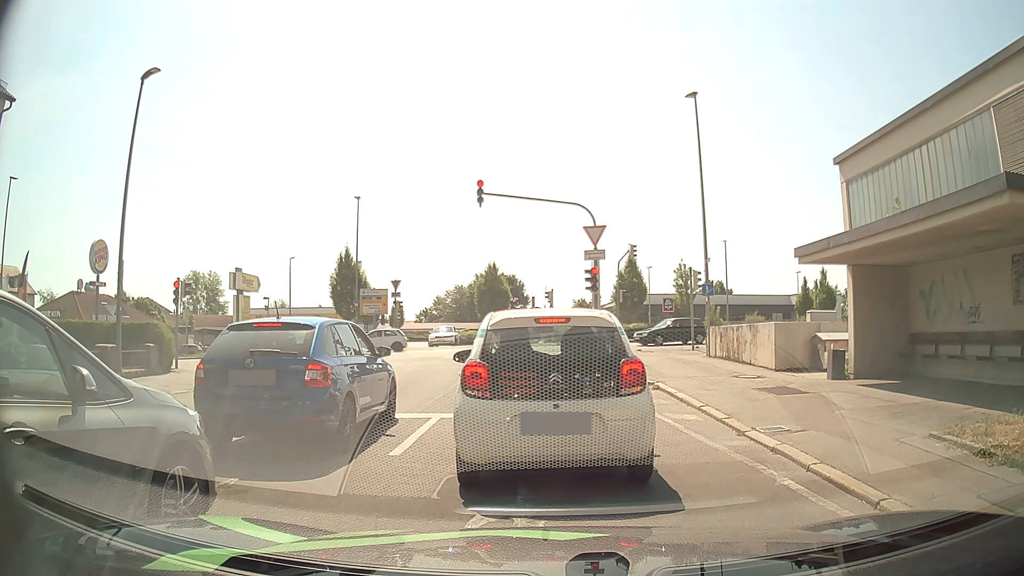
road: residential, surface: asphalt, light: Day
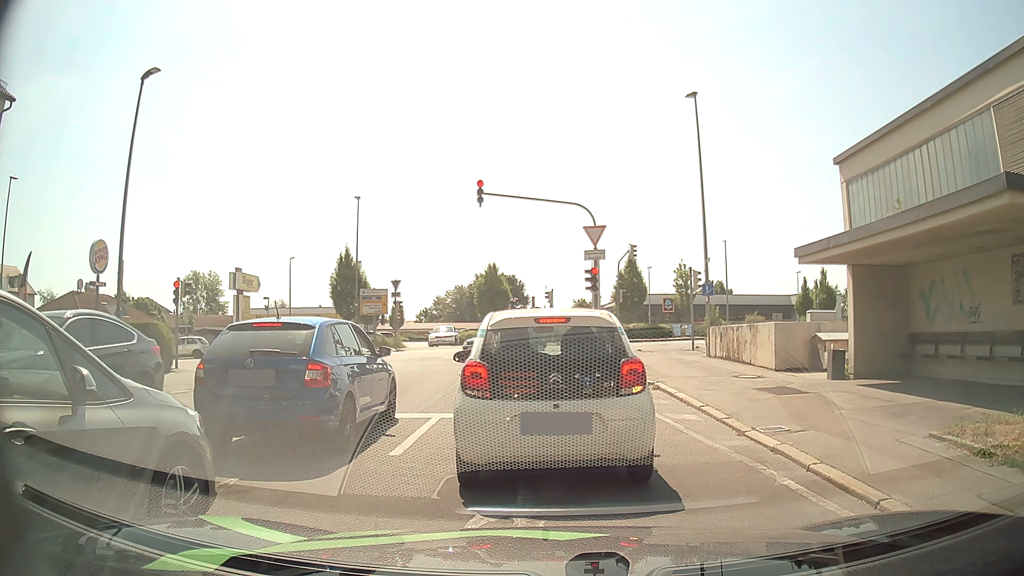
(0.0, 0.0) m; 0°
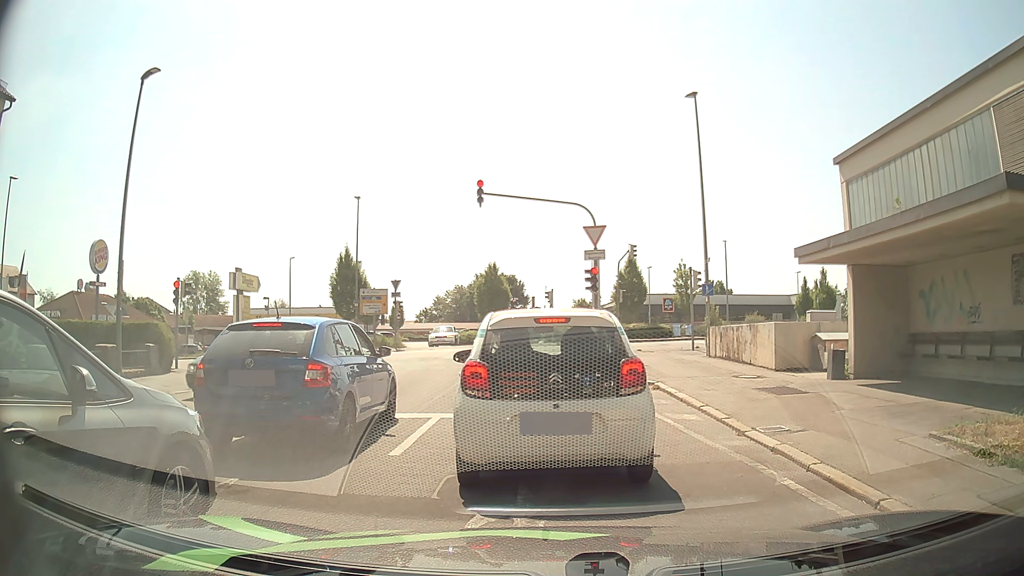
(0.0, 0.0) m; 0°
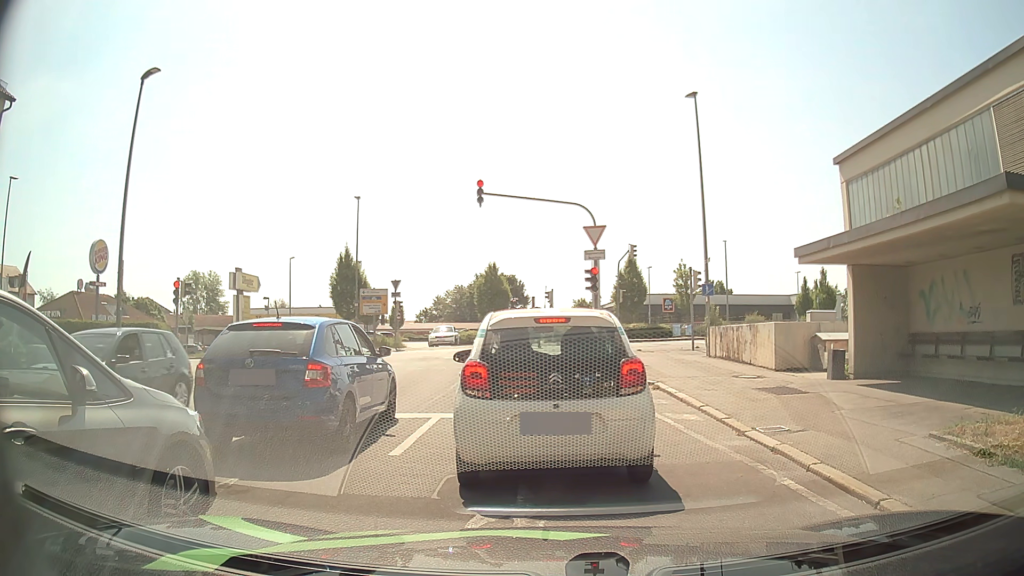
(0.0, 0.0) m; 0°
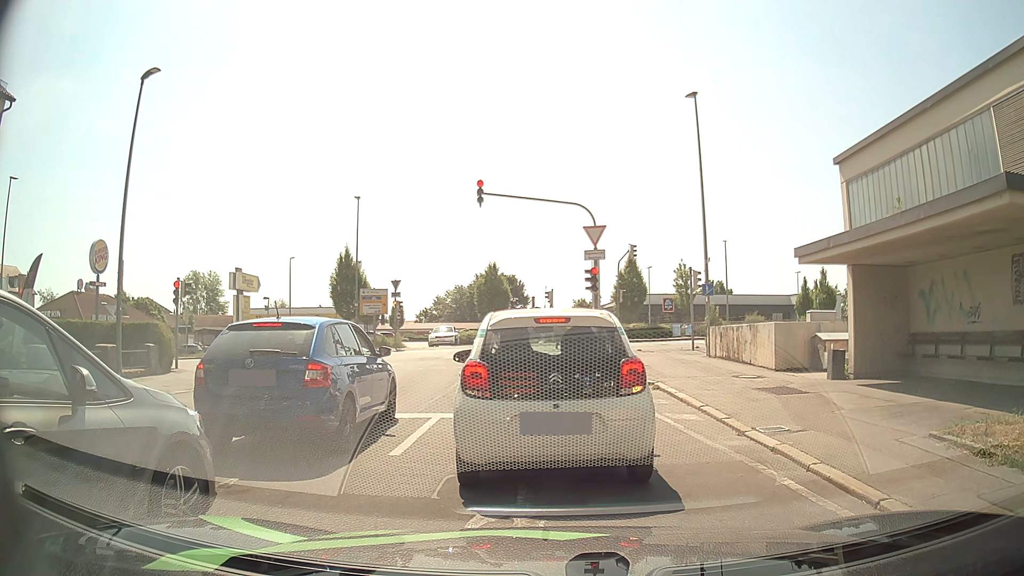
(0.0, 0.0) m; 0°
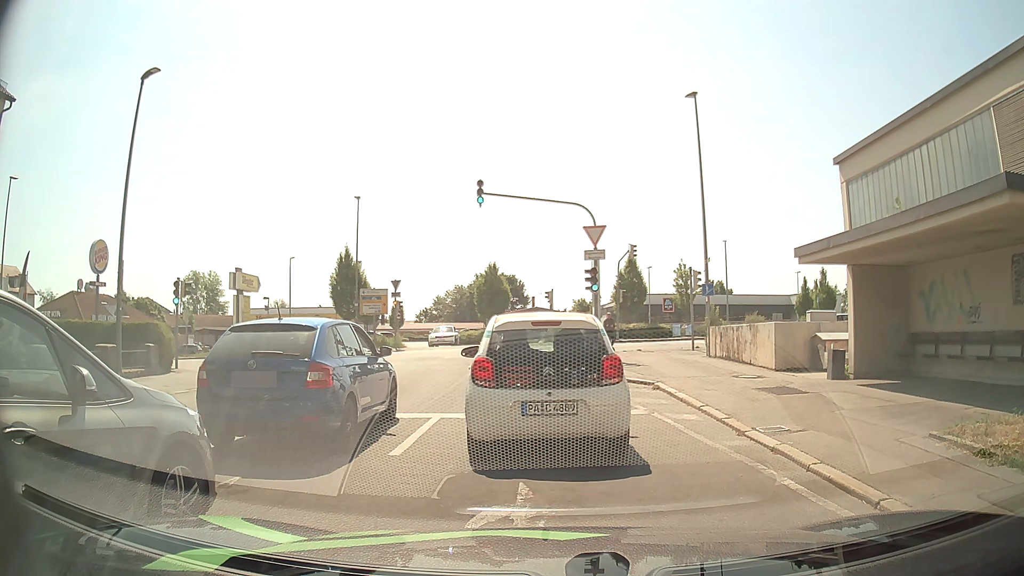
(0.0, 0.0) m; 0°
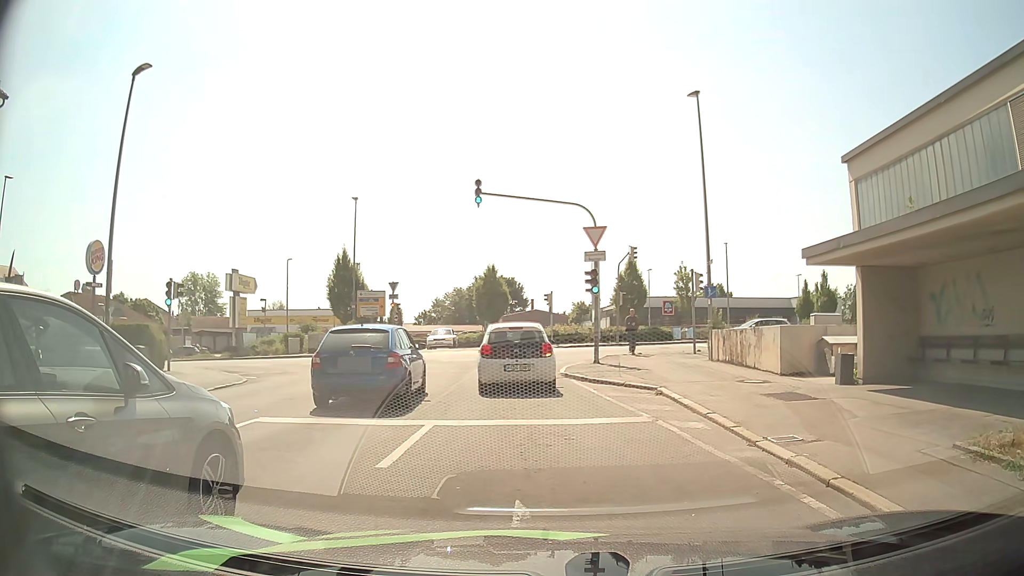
(0.0, +0.5) m; 0°
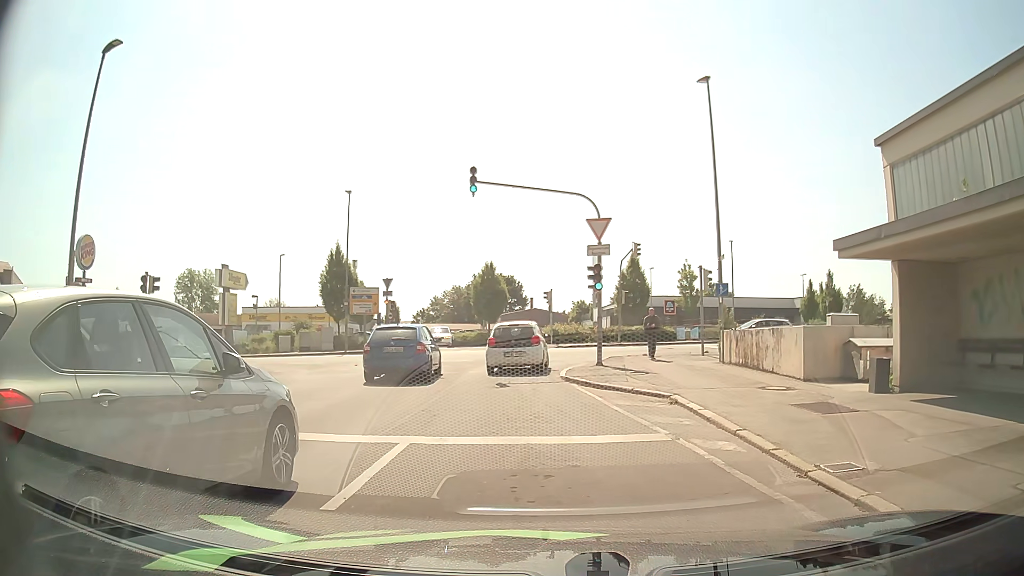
(0.0, +1.7) m; 0°
(-1, +10) (-2, +20) (0, +30) (+9, +34) (+19, +35) (+29, +37) (+39, +38) (+49, +39) (+59, +39) (+69, +40) m
